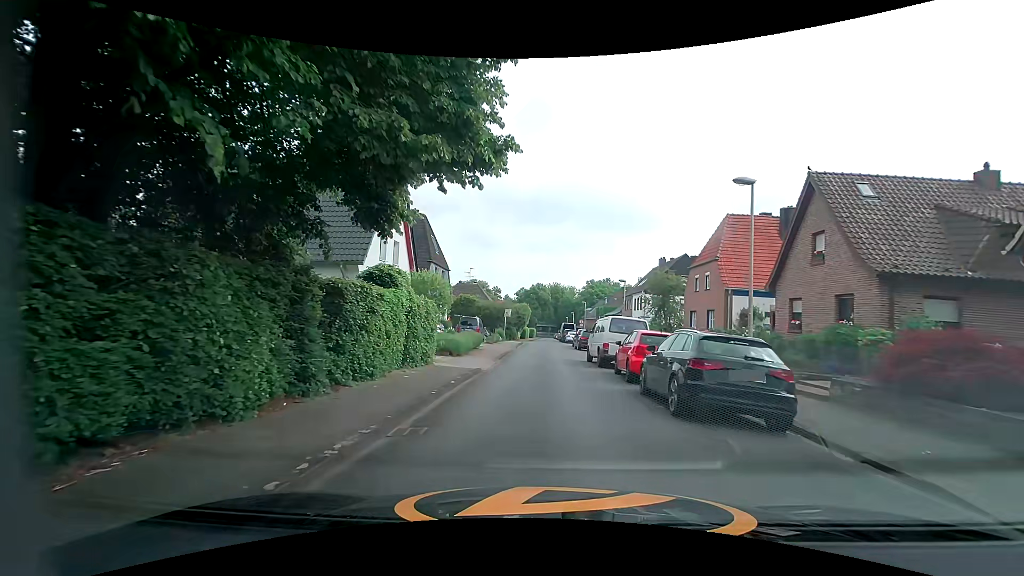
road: residential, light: Day
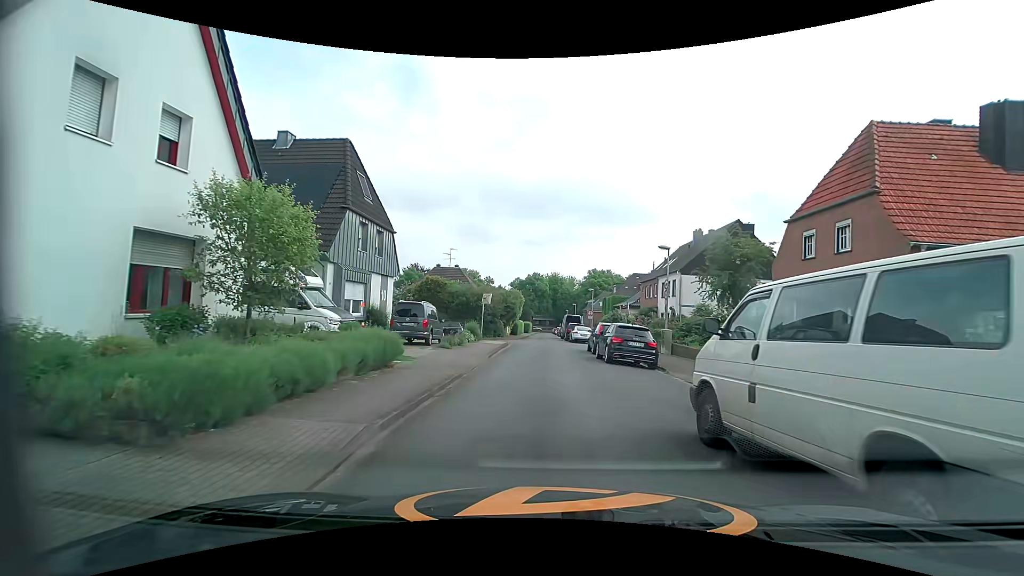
(+0.1, +16.0) m; -1°
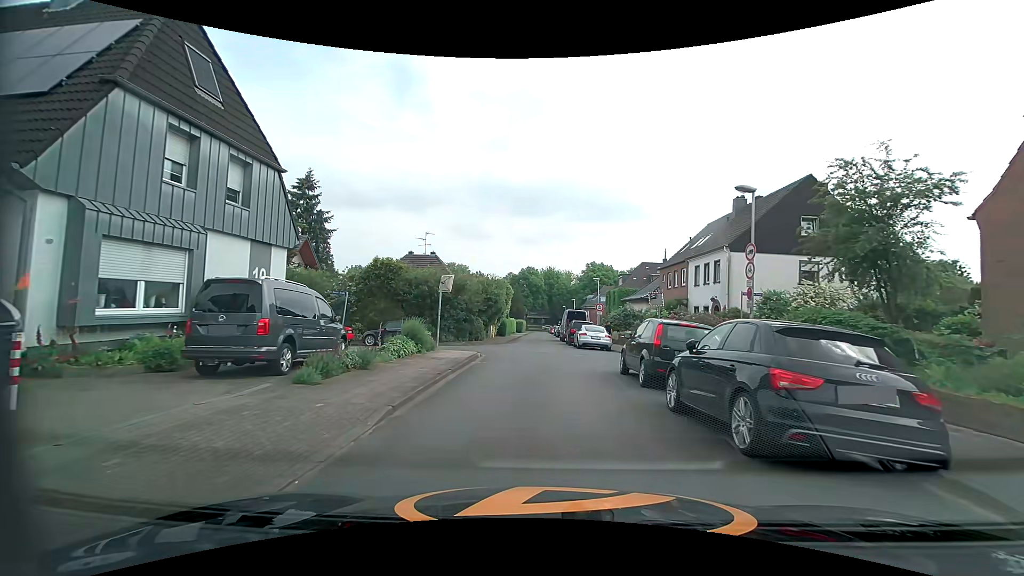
(+0.3, +11.9) m; +2°
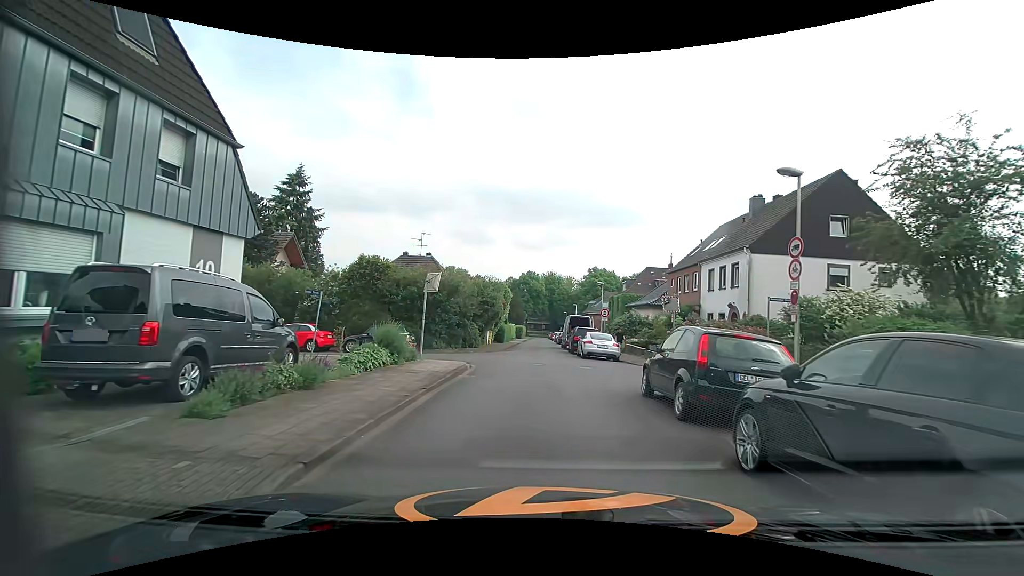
(0.0, +2.7) m; +1°
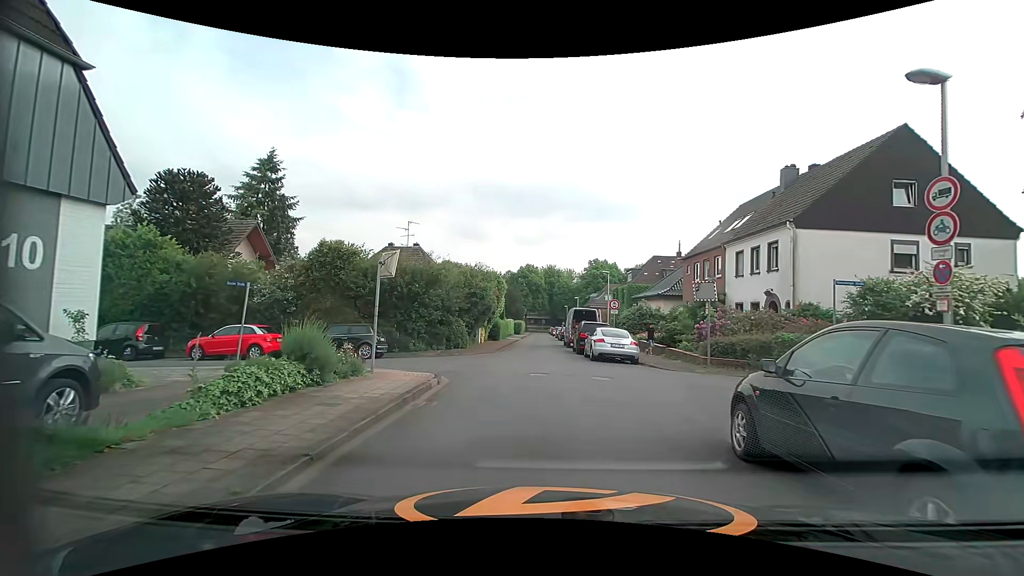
(0.0, +4.7) m; -1°
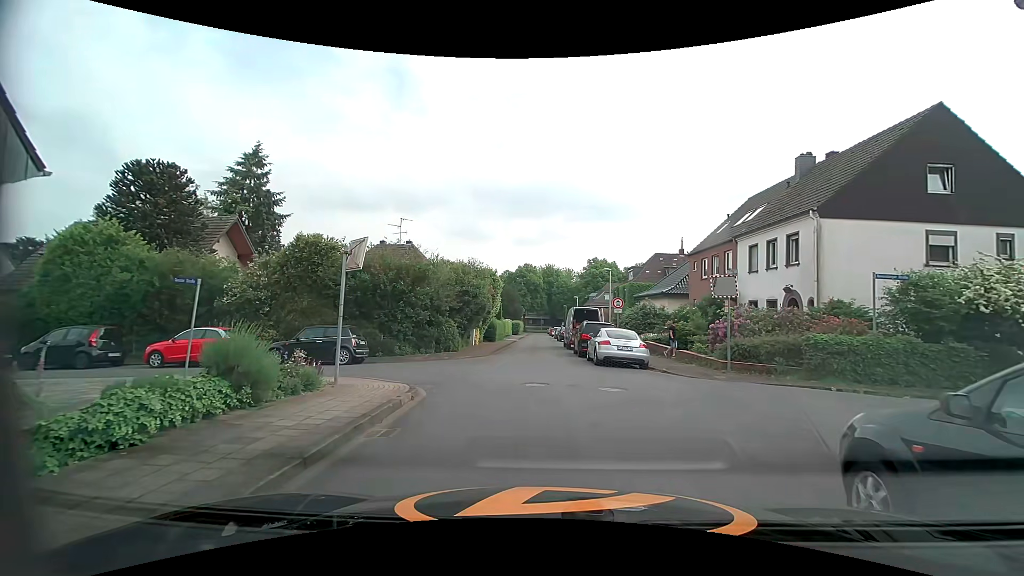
(0.0, +2.0) m; -1°
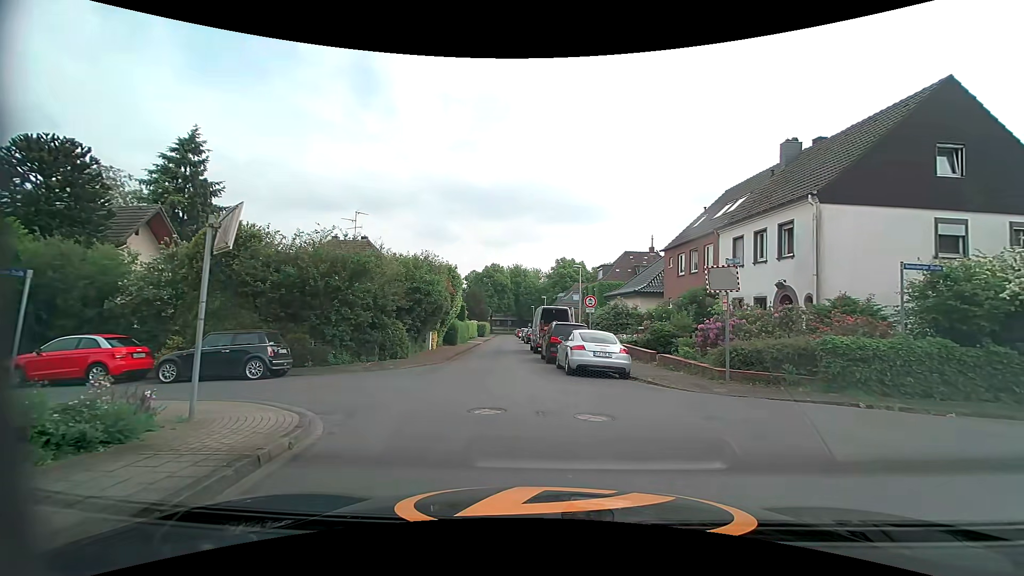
(+0.1, +3.0) m; +4°
